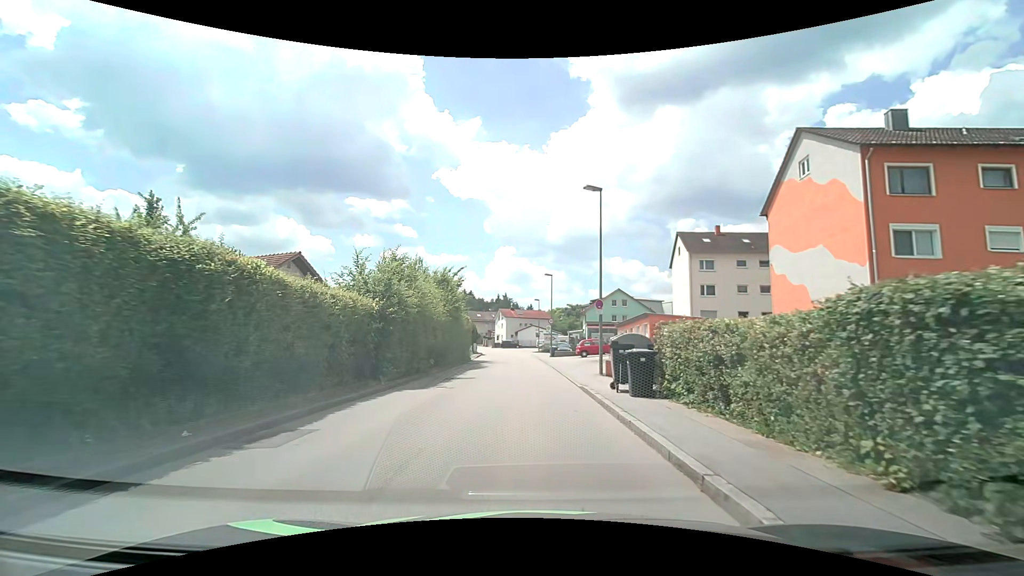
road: unclassified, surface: asphalt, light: Day
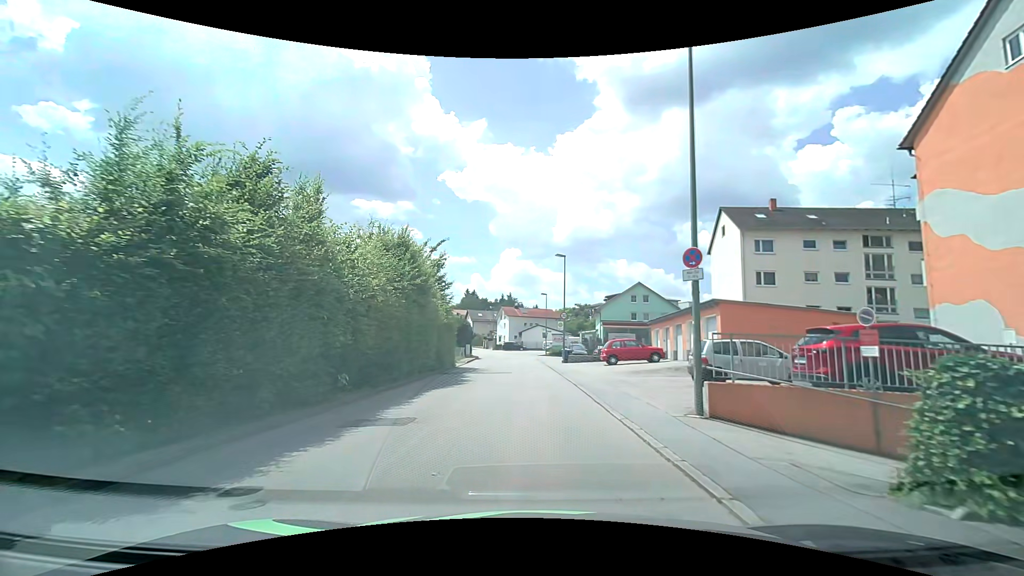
(-0.1, +11.7) m; -1°
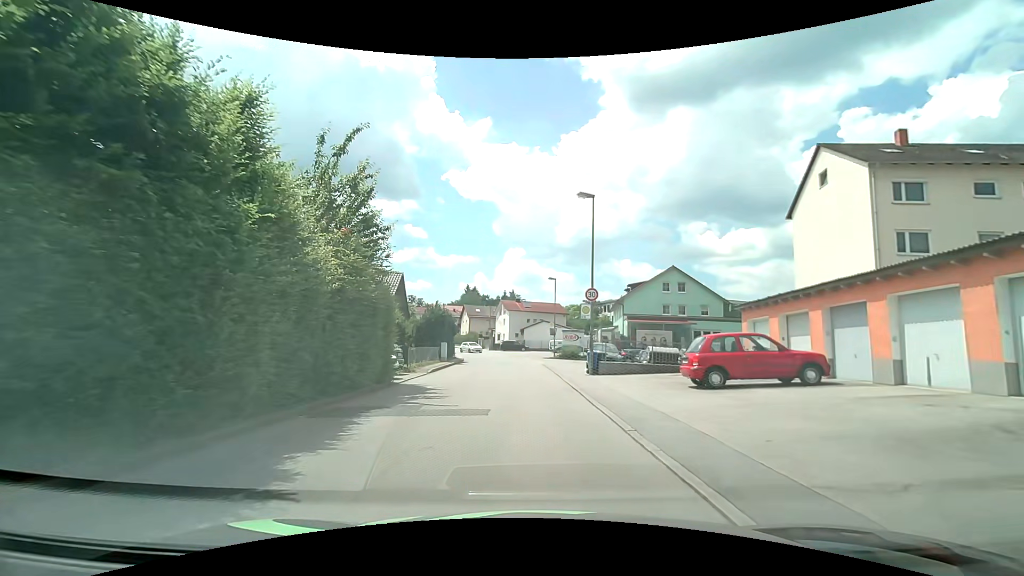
(-0.1, +15.4) m; -1°
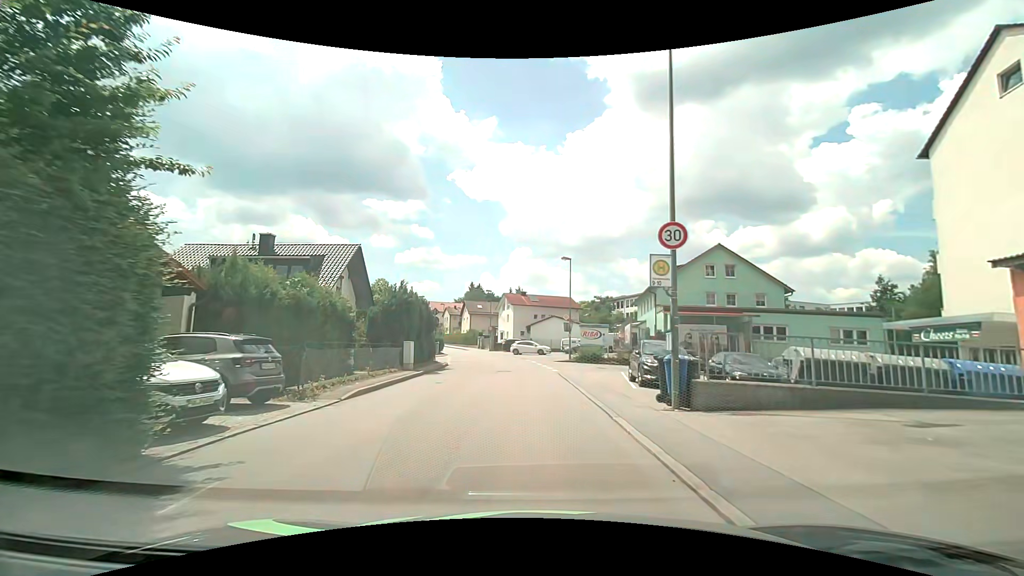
(-0.1, +11.9) m; -1°
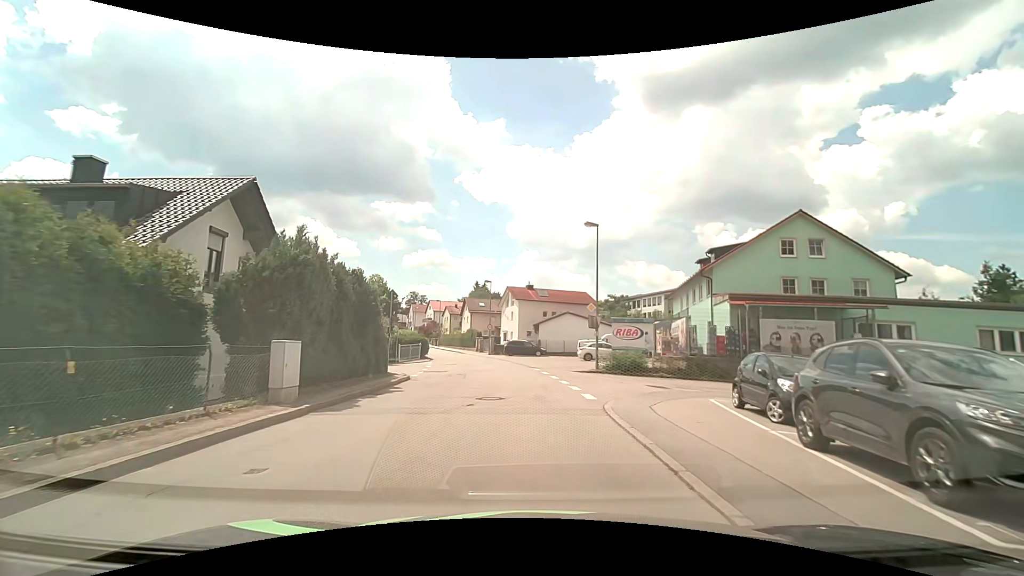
(-0.1, +12.2) m; 0°
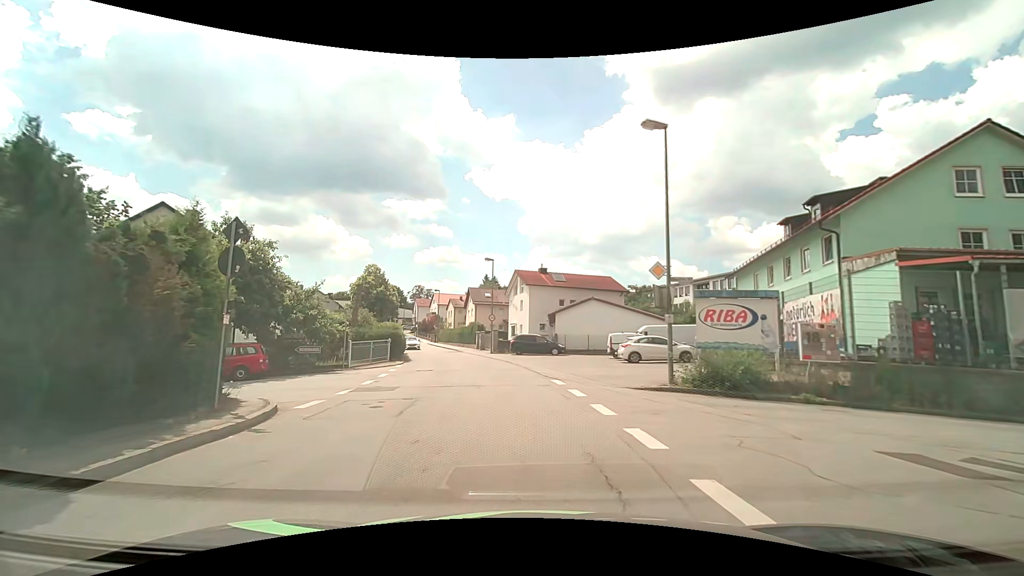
(-0.2, +12.4) m; -2°
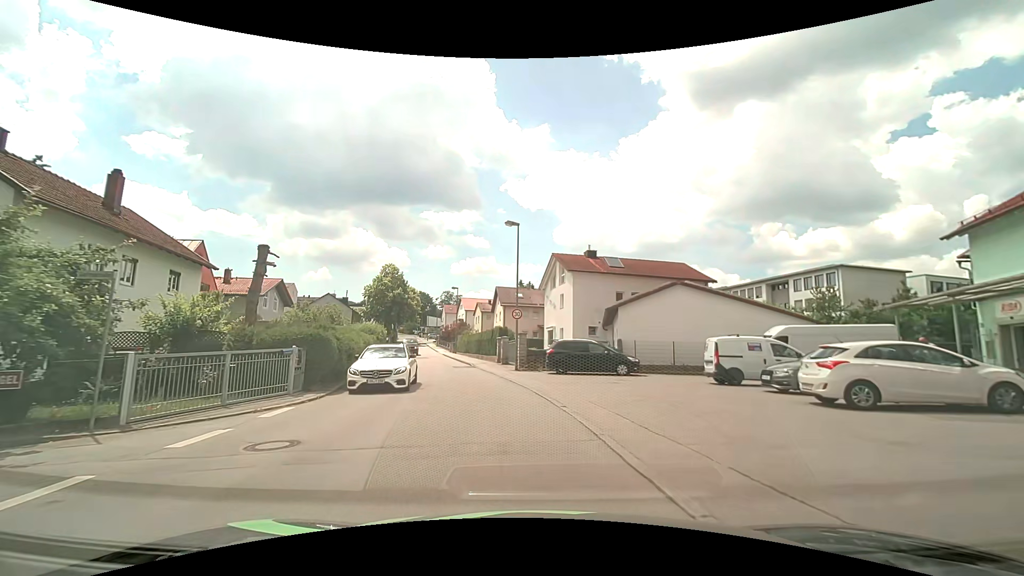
(-0.4, +15.6) m; -5°
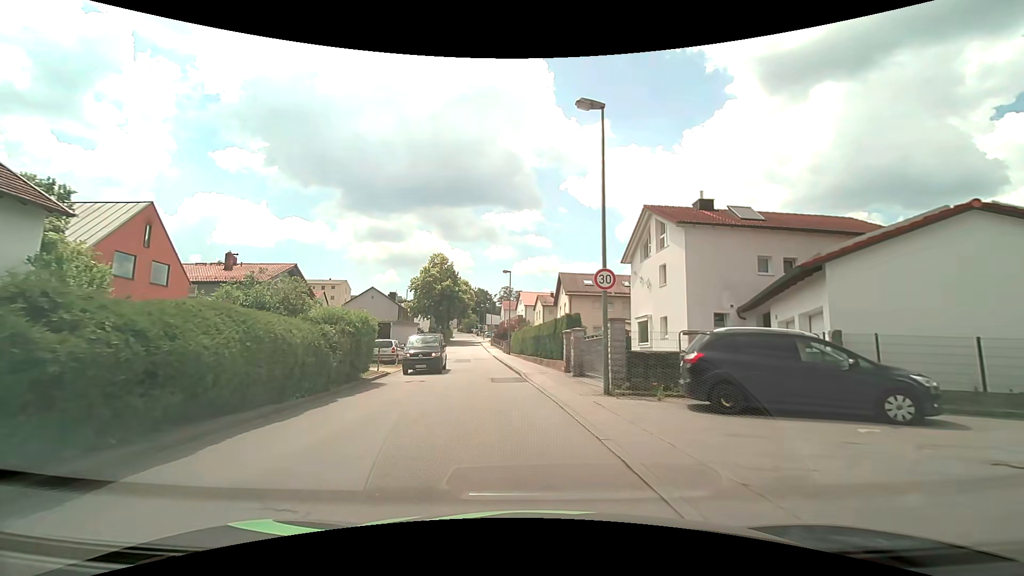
(-0.6, +13.6) m; -6°
(0, +10) (-1, +20) (-3, +30) (-4, +40) (-5, +50) (-6, +60) (-8, +70) (-10, +79) (-19, +83) (-29, +82) m
